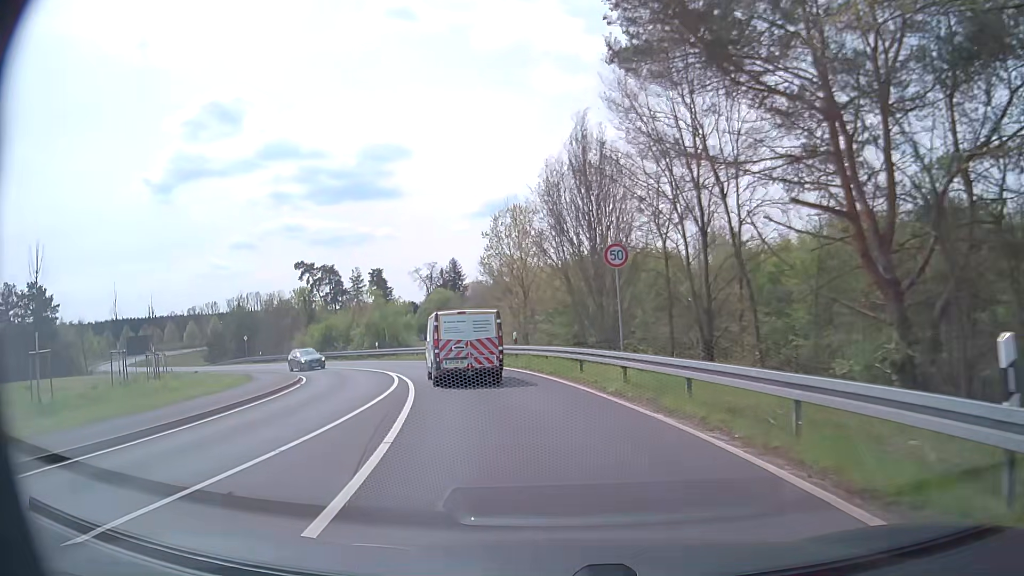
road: secondary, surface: asphalt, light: Day
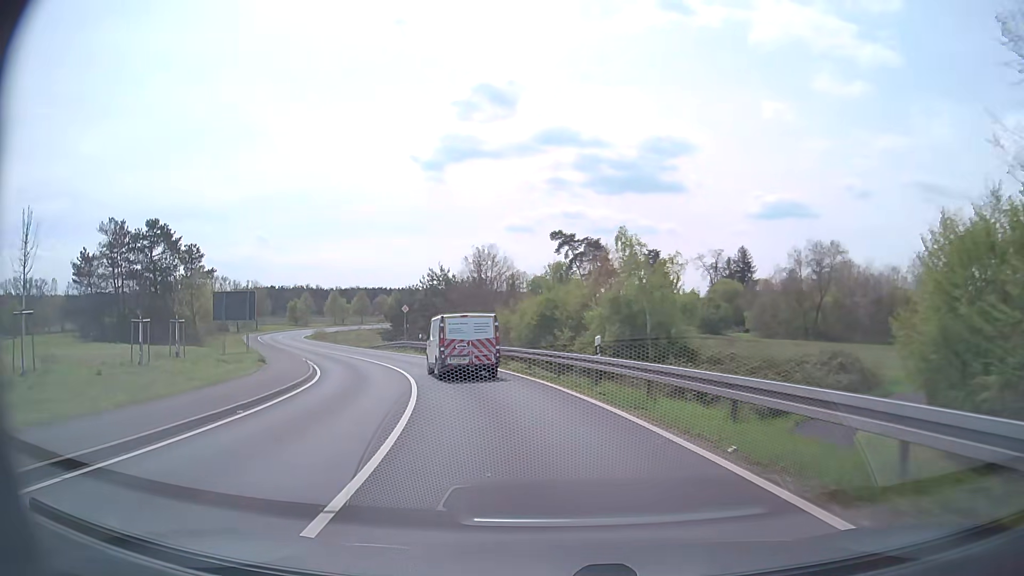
(-7.0, +33.0) m; -24°
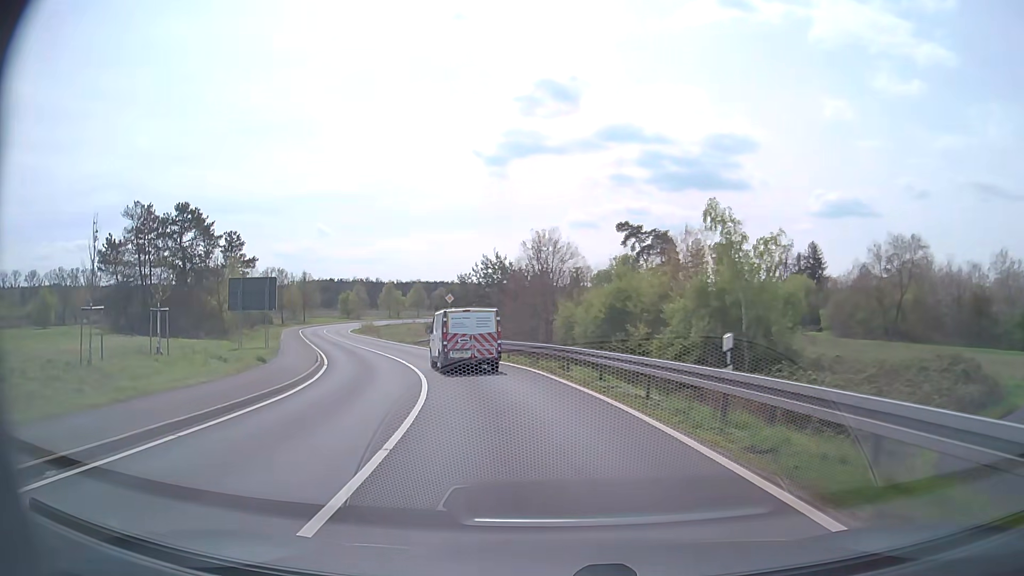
(-0.3, +7.4) m; -5°
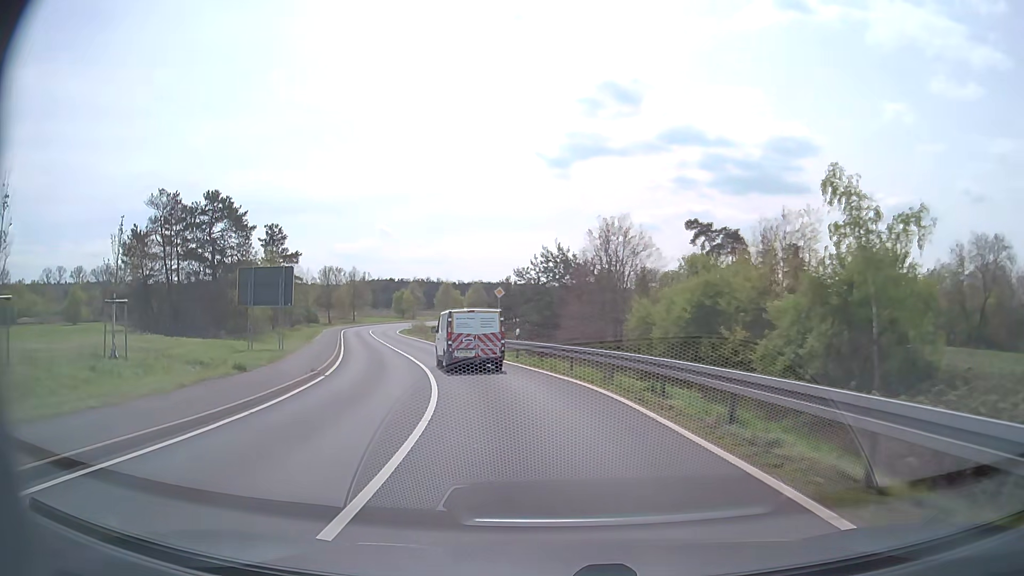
(-0.3, +7.5) m; -5°
(-1, +10) (-2, +20) (-5, +30) (-7, +39) (-10, +49) (-14, +58) (-17, +68) (-20, +77) (-22, +87) (-24, +97) m
